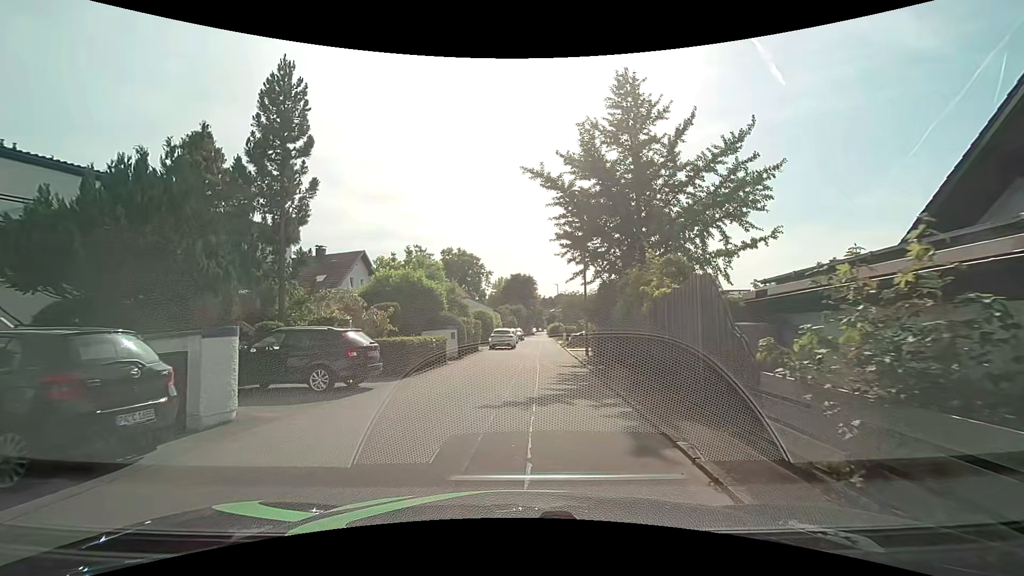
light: Day
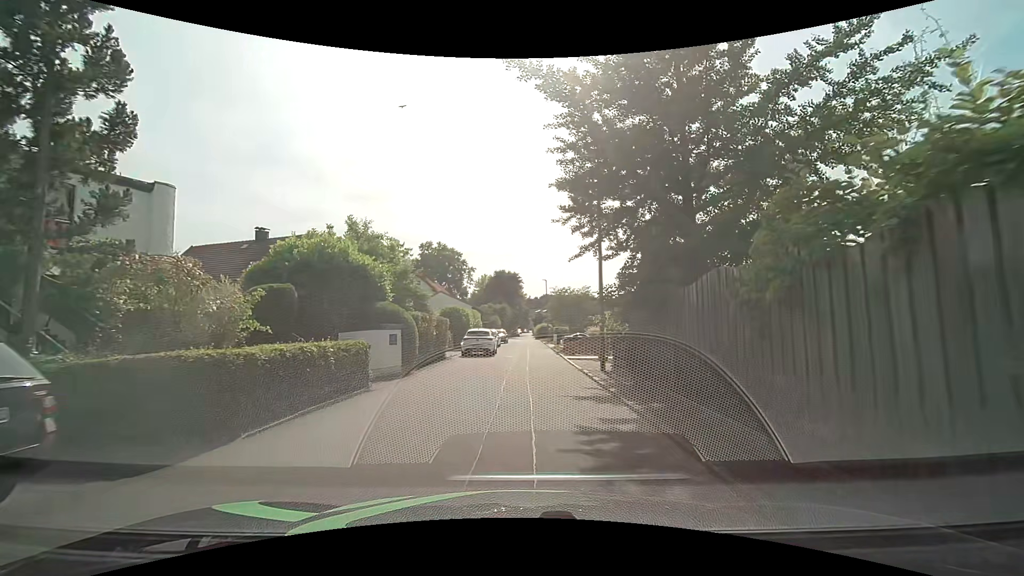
(+0.1, +8.5) m; +1°
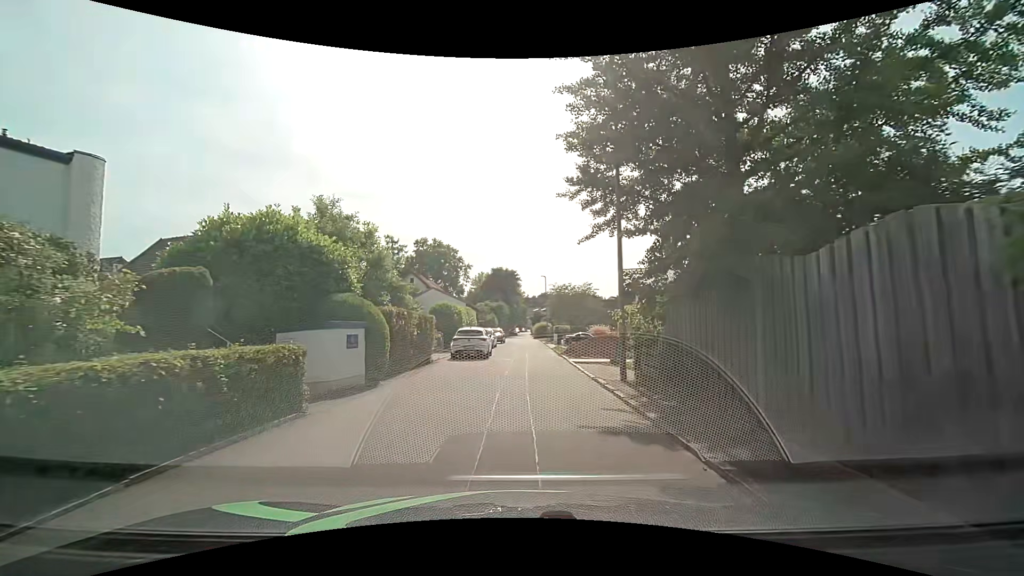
(0.0, +3.4) m; +1°
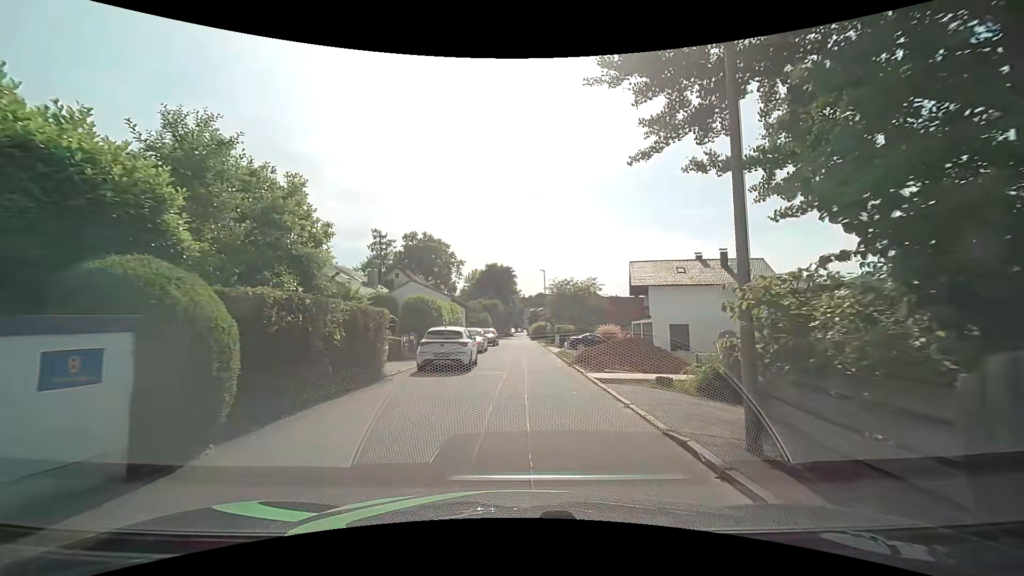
(0.0, +6.9) m; 0°
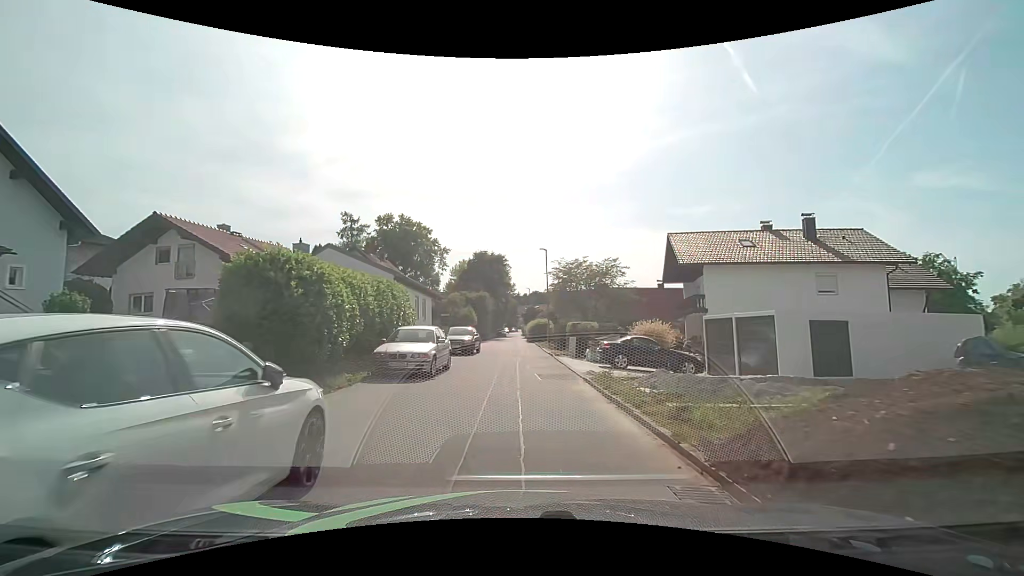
(+0.2, +14.9) m; +1°
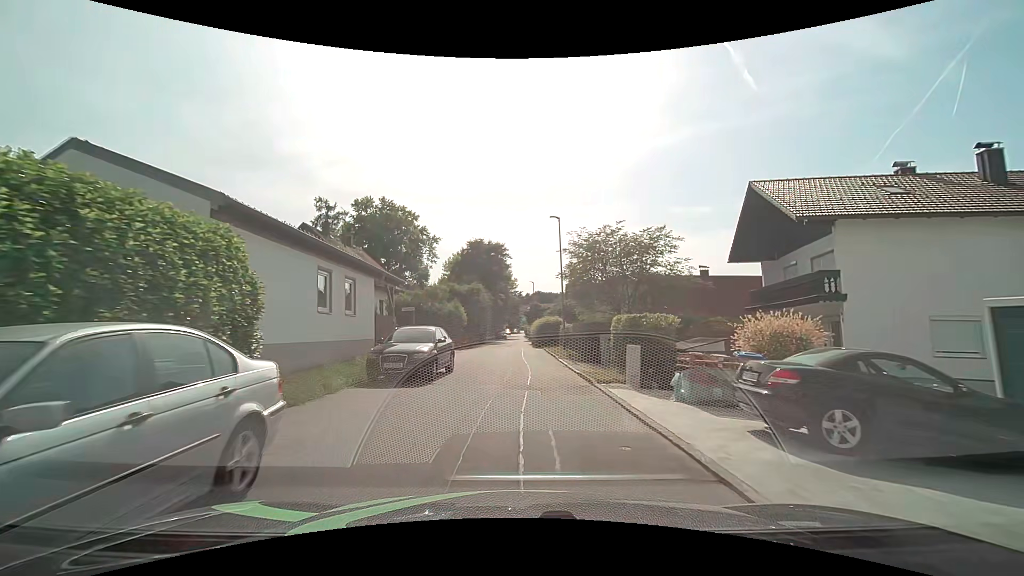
(0.0, +12.6) m; 0°
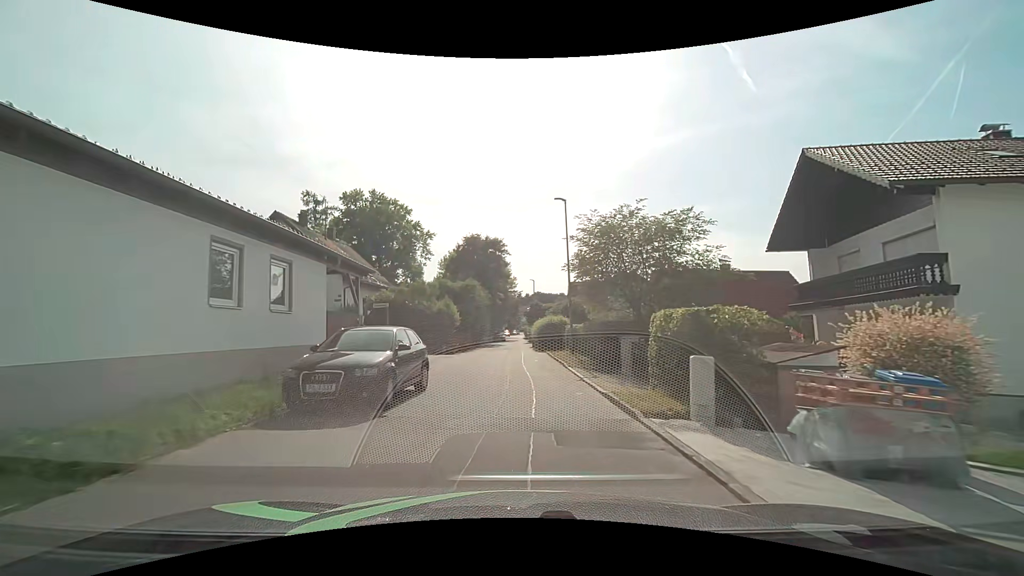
(0.0, +4.5) m; 0°
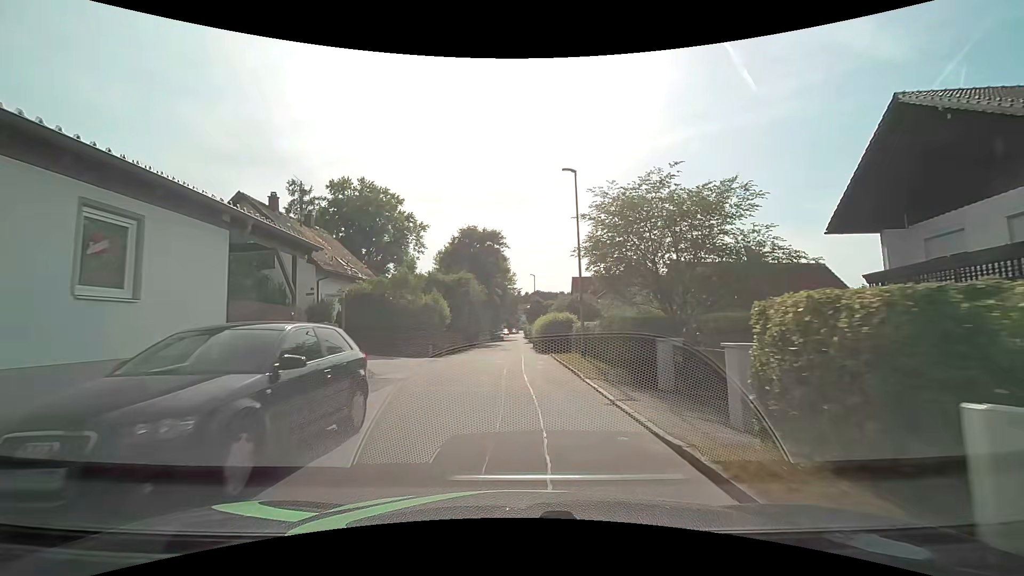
(0.0, +4.7) m; +1°
(0, +10) (0, +20) (-1, +30) (-1, +40) (-1, +50) (-1, +60) (-1, +70) (-1, +80) (-1, +90) (-2, +100) m
